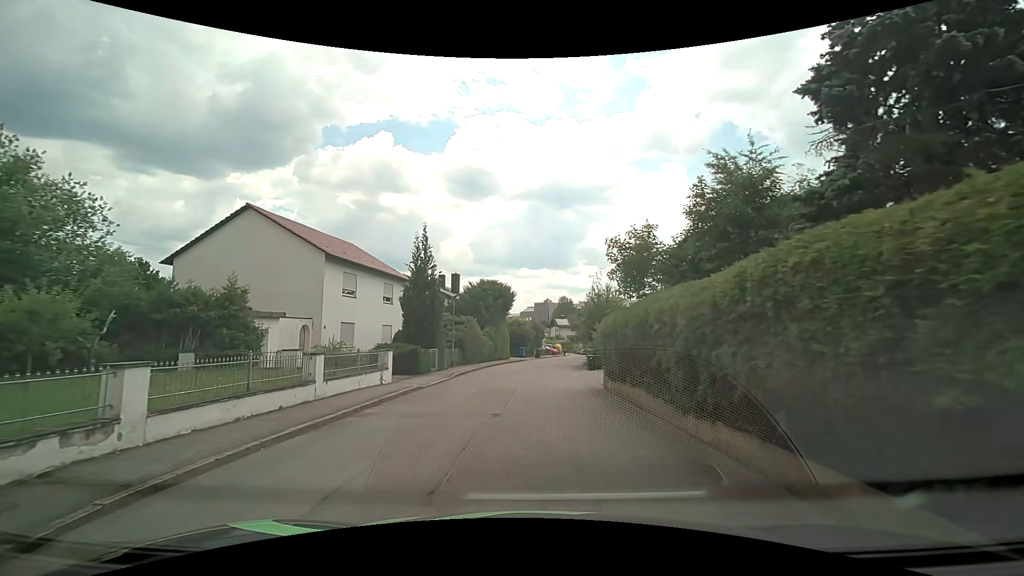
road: residential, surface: asphalt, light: Day
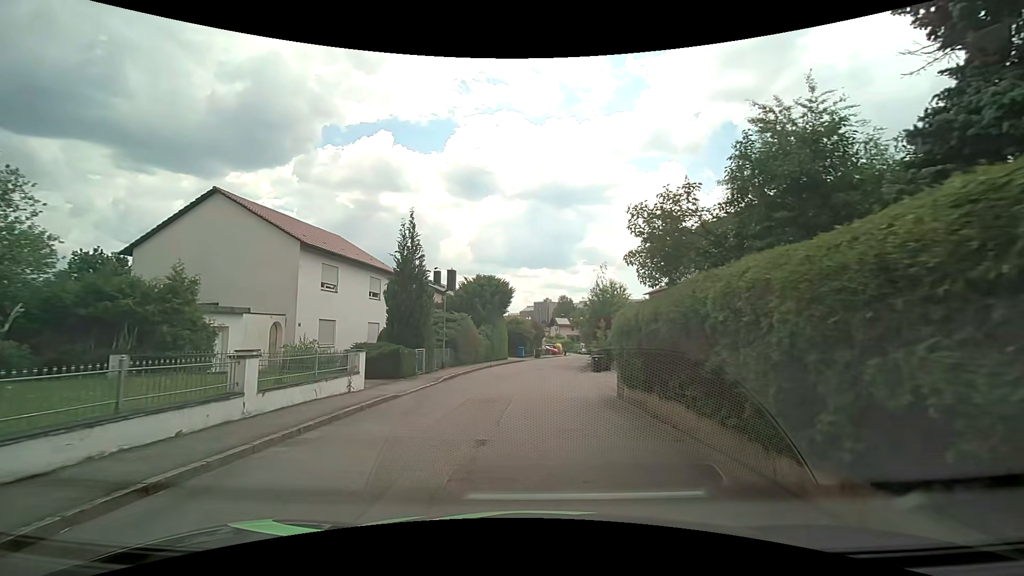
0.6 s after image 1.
(0.0, +2.8) m; -1°
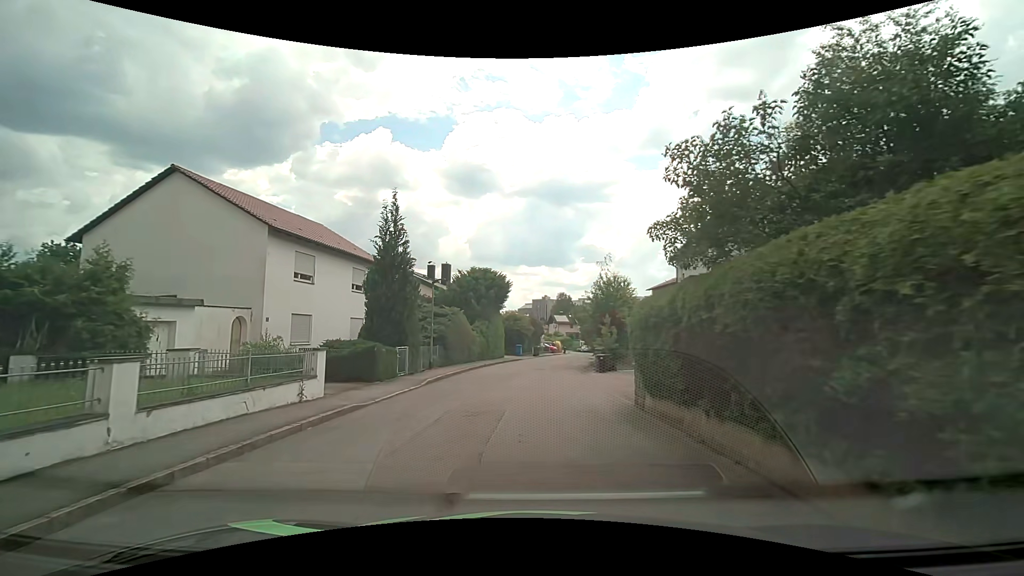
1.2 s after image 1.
(0.0, +2.7) m; 0°
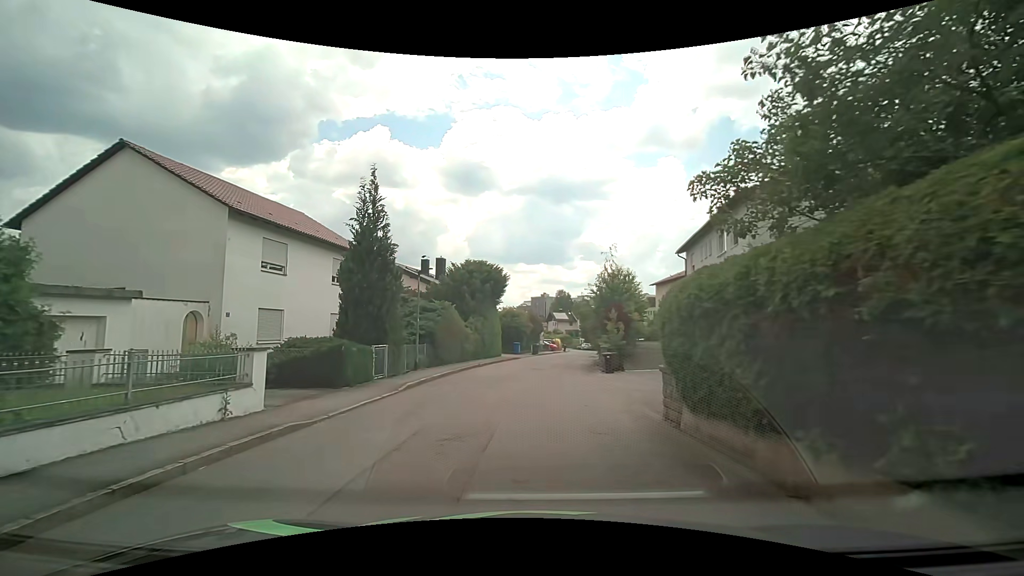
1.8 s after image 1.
(0.0, +2.6) m; +1°
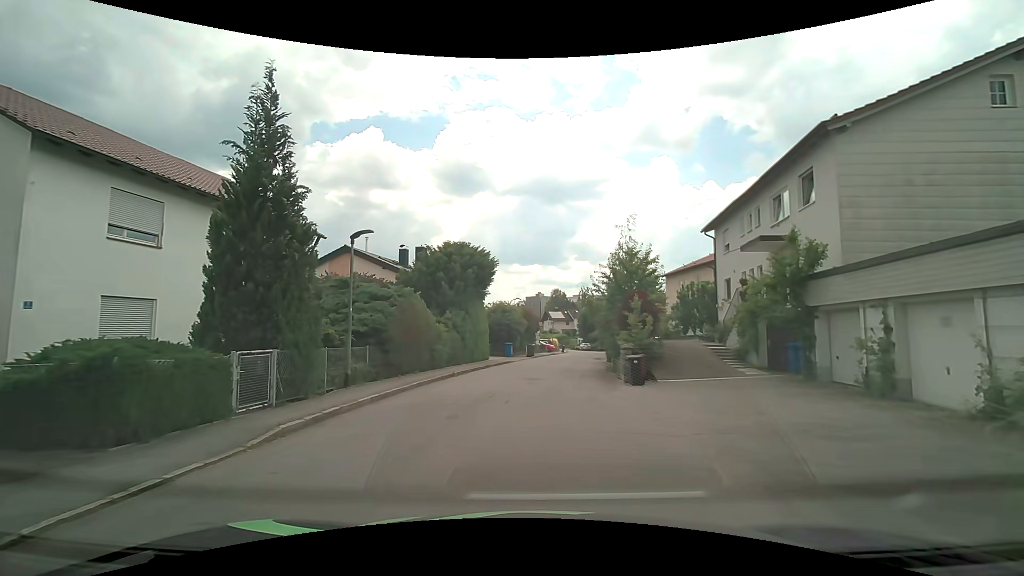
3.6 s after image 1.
(-0.1, +7.1) m; +1°
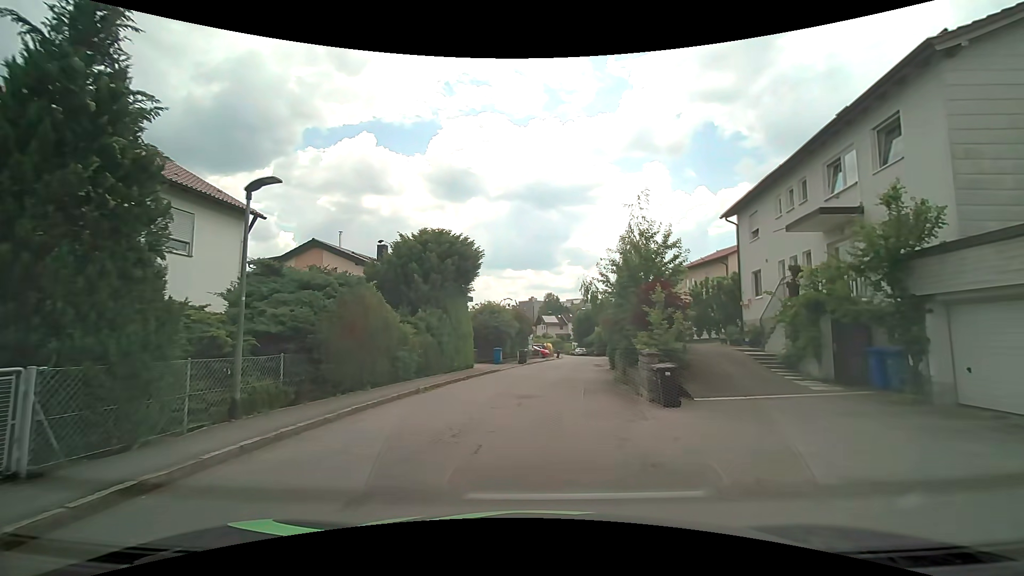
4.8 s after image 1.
(-0.1, +4.7) m; 0°
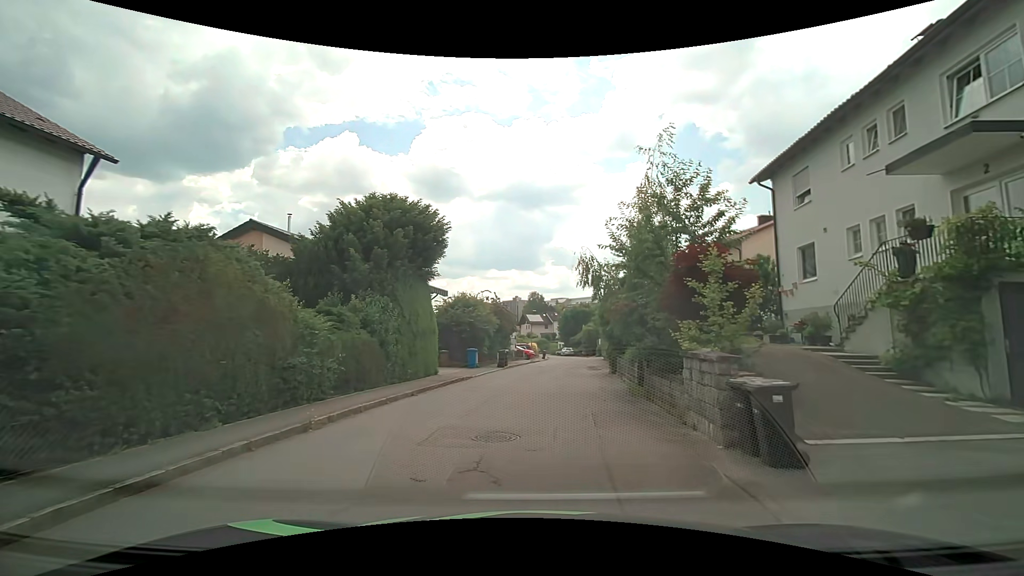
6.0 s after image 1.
(+0.1, +6.0) m; +2°
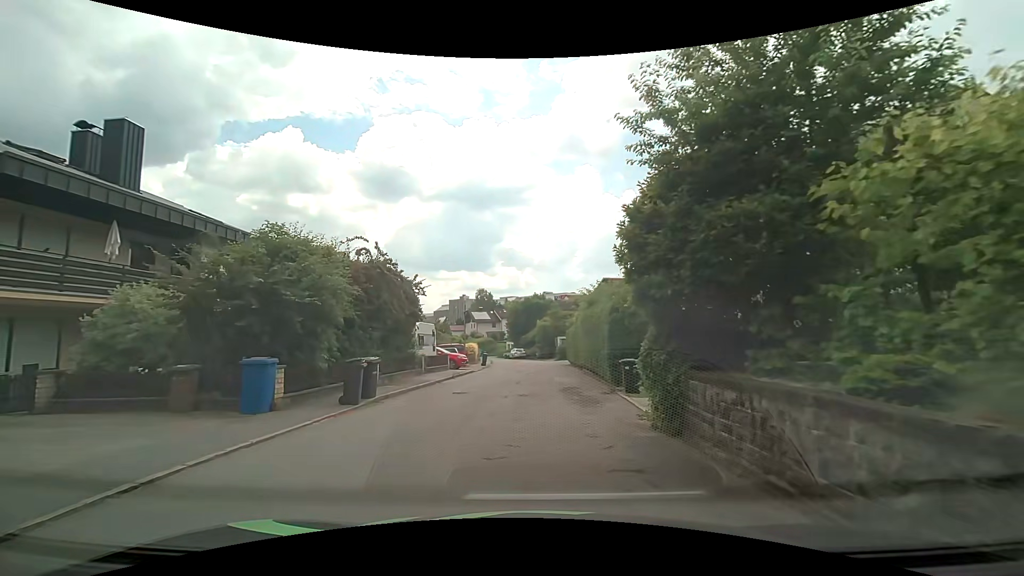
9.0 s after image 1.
(+0.9, +17.6) m; +6°
